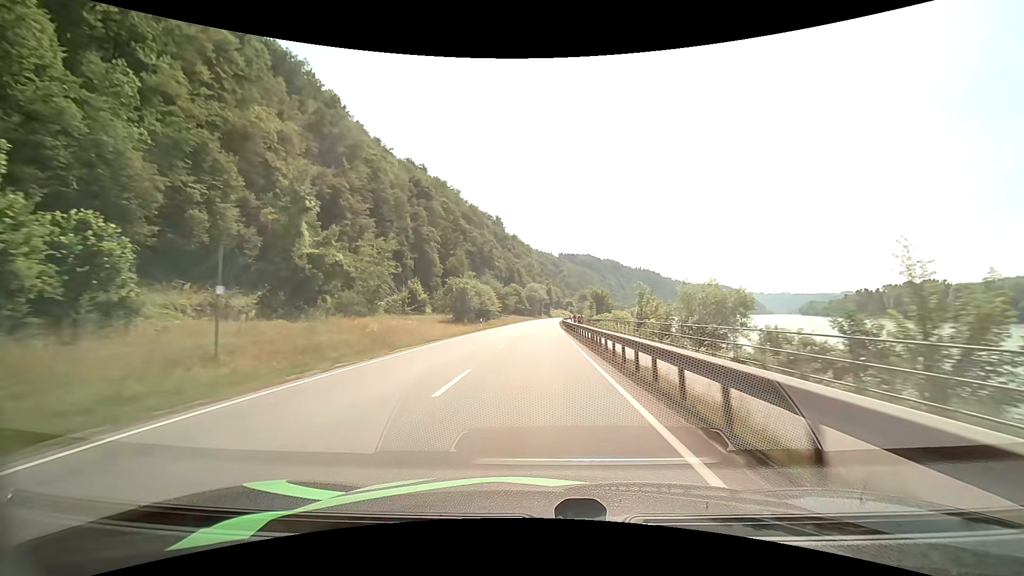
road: primary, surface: asphalt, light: Day
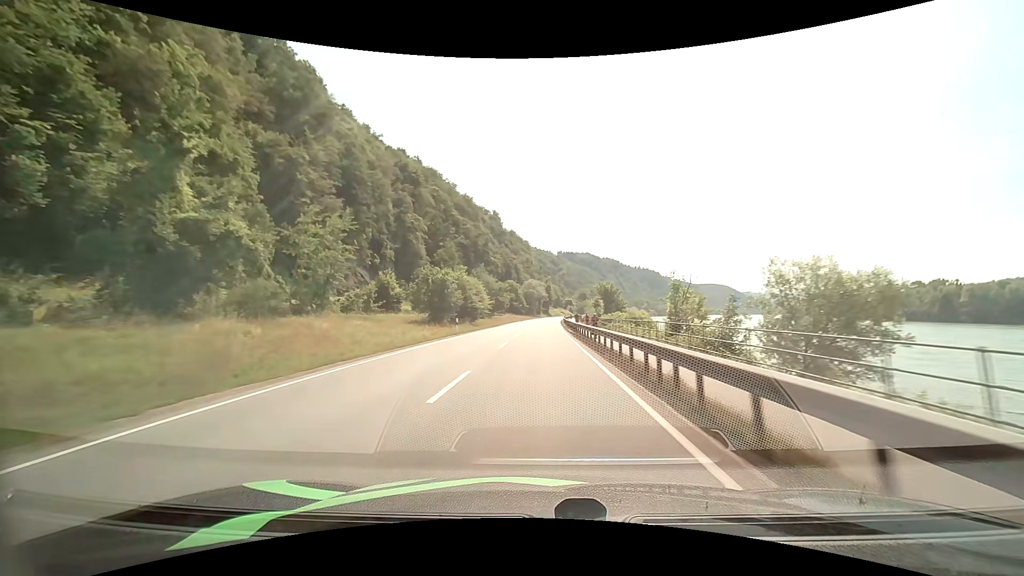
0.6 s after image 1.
(0.0, +12.7) m; 0°
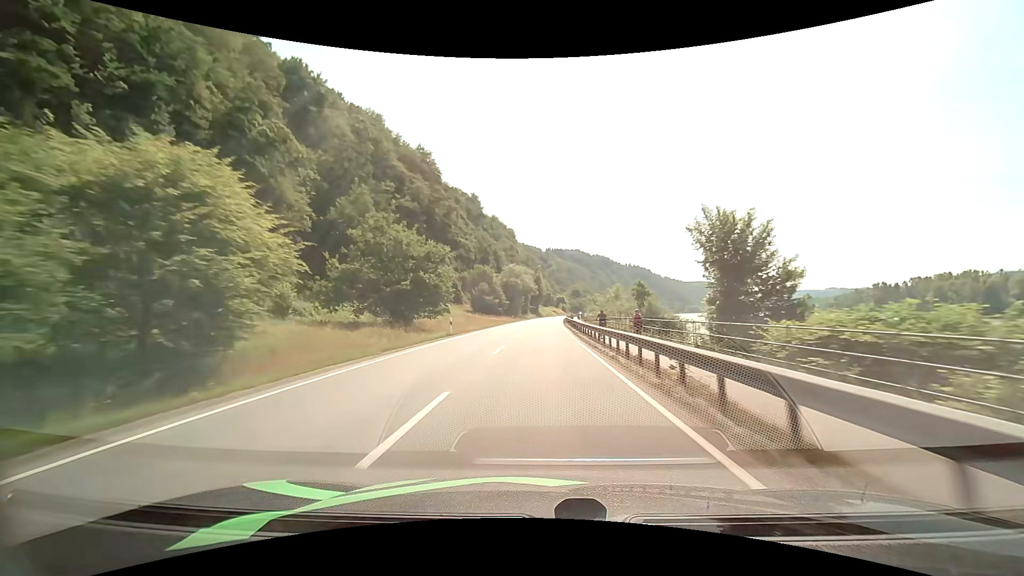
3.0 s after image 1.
(+0.5, +50.6) m; +1°
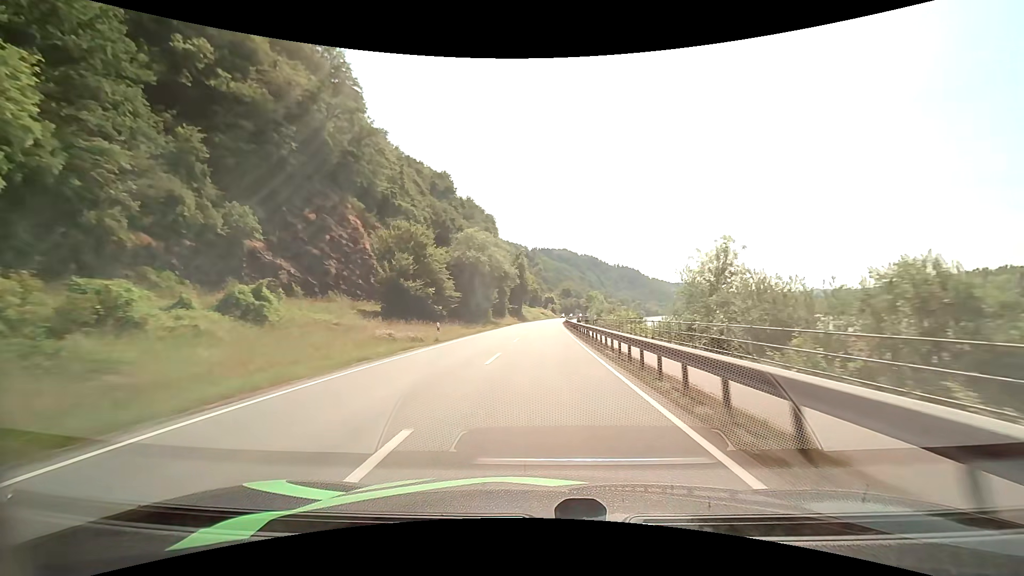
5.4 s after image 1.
(+0.7, +50.3) m; +2°
(0, +10) (0, +20) (0, +30) (0, +40) (+1, +50) (+1, +60) (+1, +70) (+2, +80) (+2, +90) (+3, +100) m
